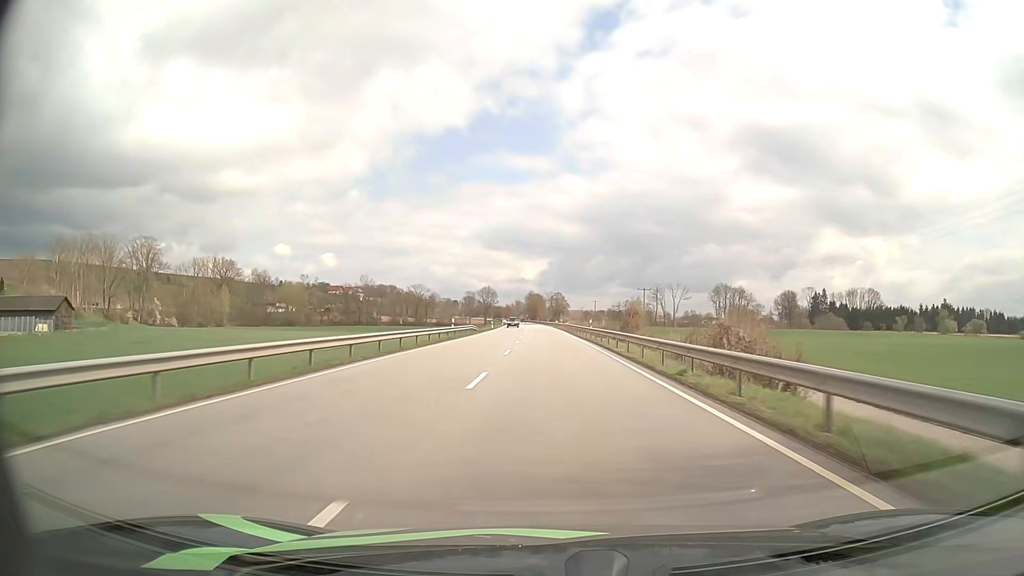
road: primary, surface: asphalt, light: Day
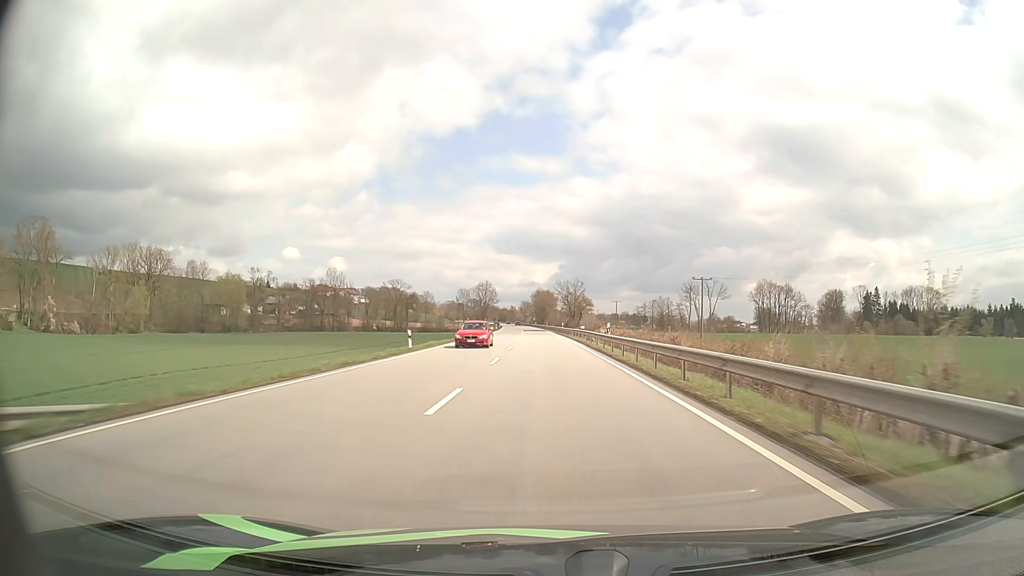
(-0.5, +64.5) m; -1°
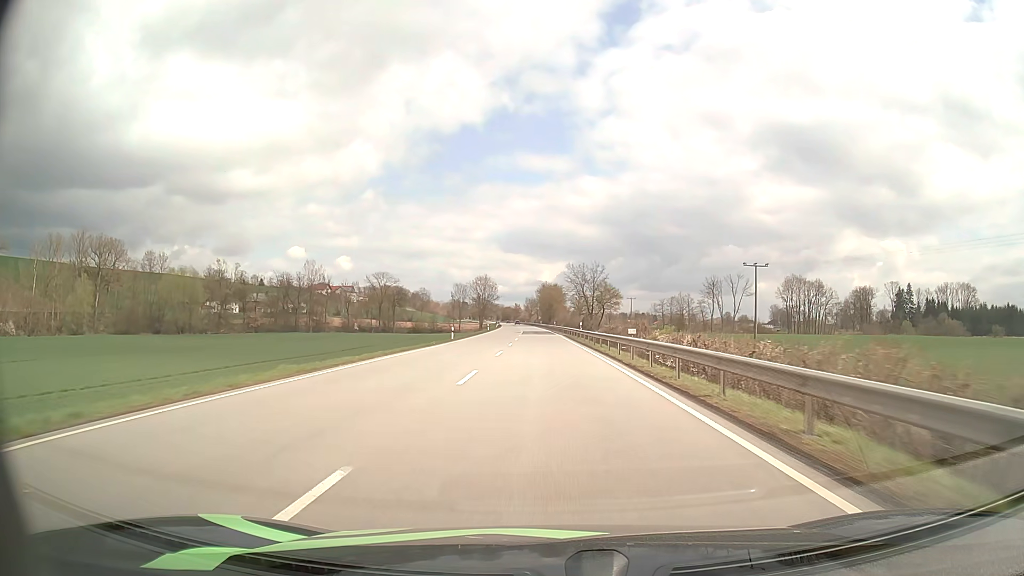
(-0.2, +32.2) m; -1°
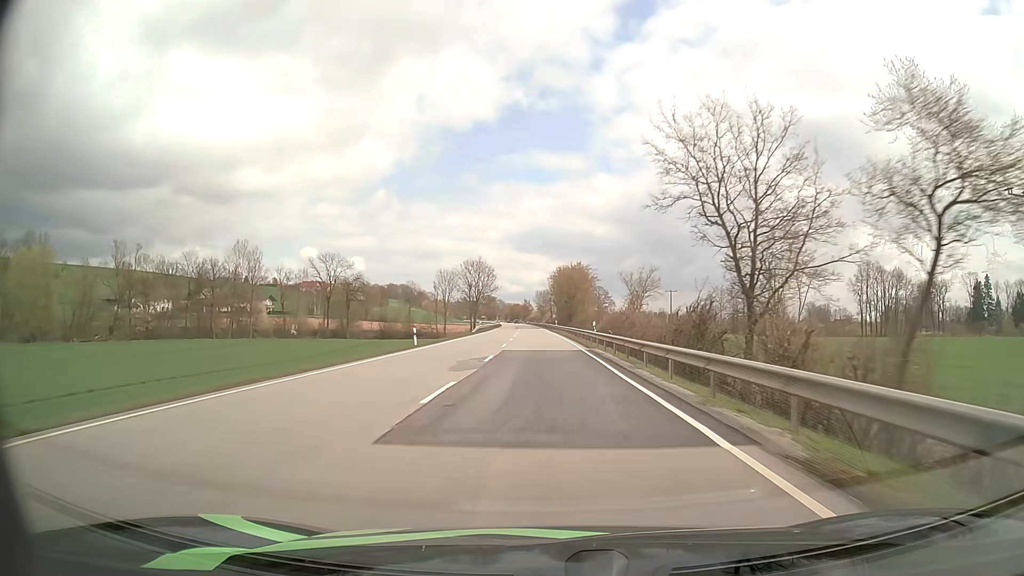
(-0.7, +64.4) m; -1°
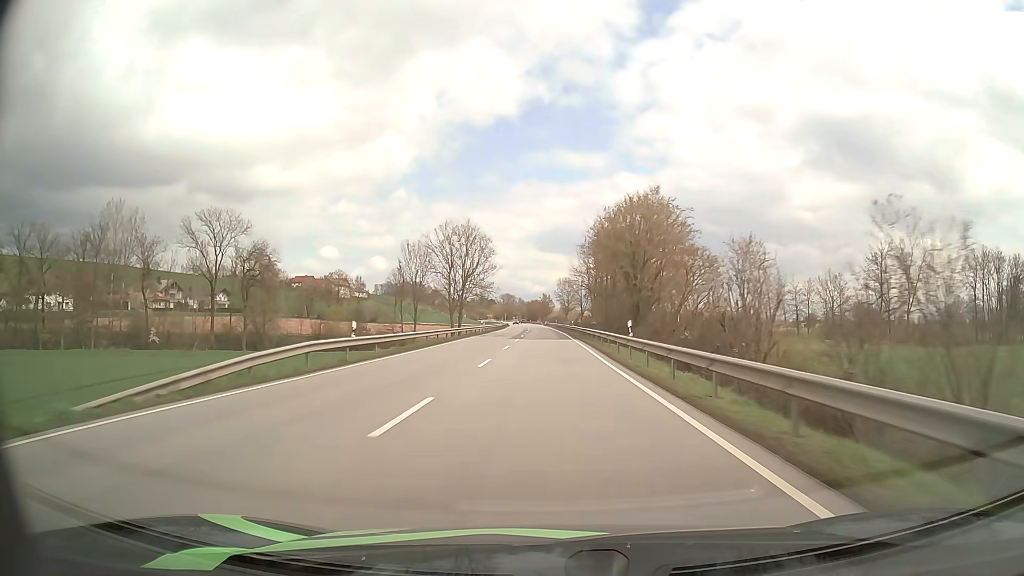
(-1.0, +64.3) m; -2°
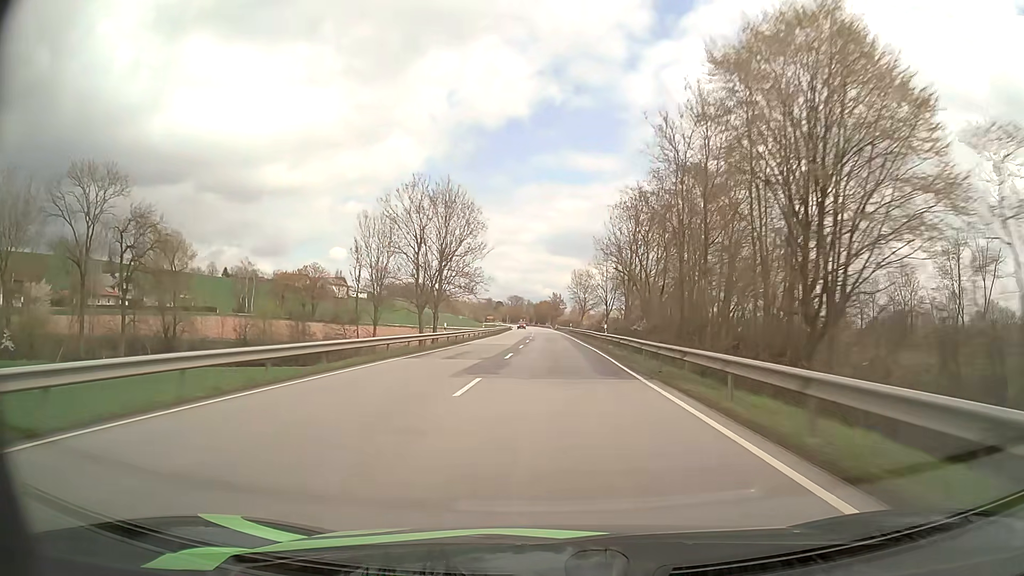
(-0.3, +32.1) m; -1°
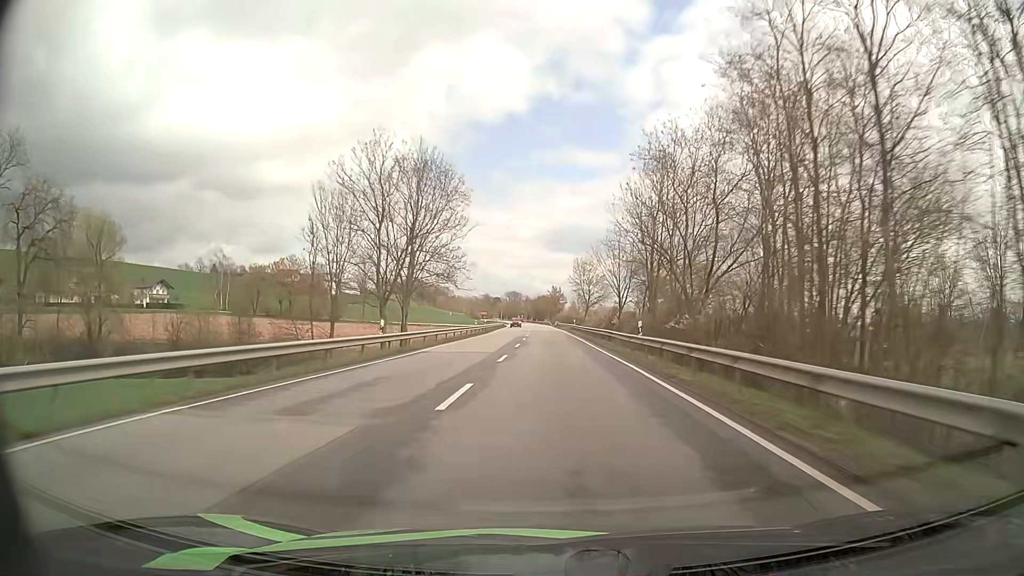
(0.0, +16.0) m; 0°
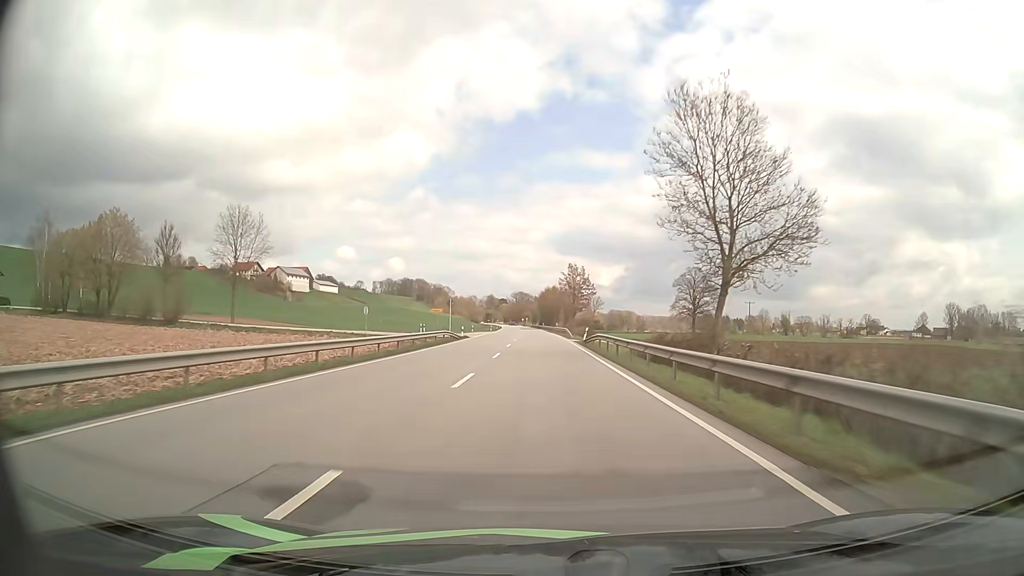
(-0.3, +80.3) m; -1°
(0, +10) (0, +20) (0, +30) (0, +40) (-1, +50) (-1, +60) (-1, +70) (-2, +80) (-2, +90) (-2, +100) m
